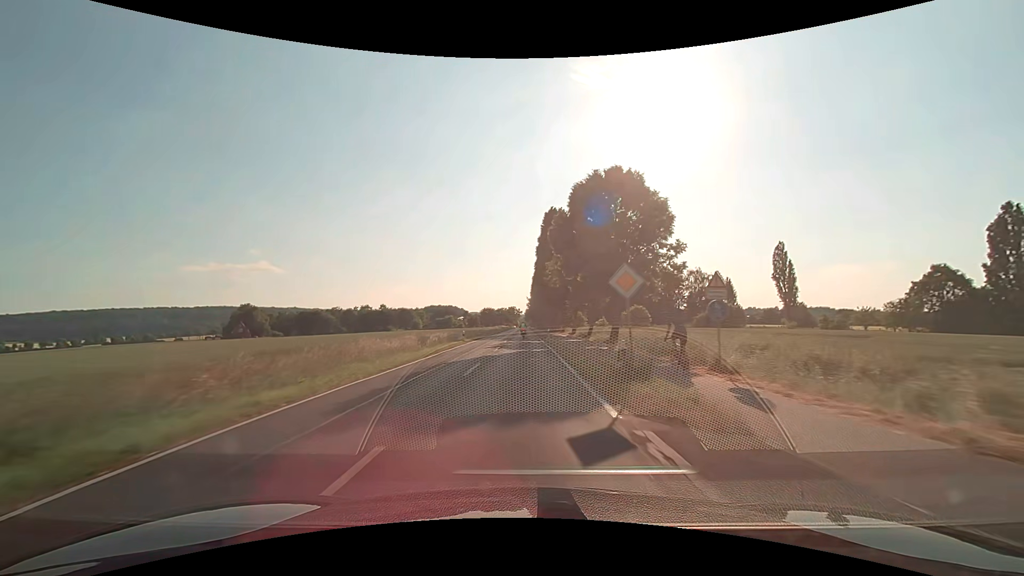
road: secondary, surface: asphalt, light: Day
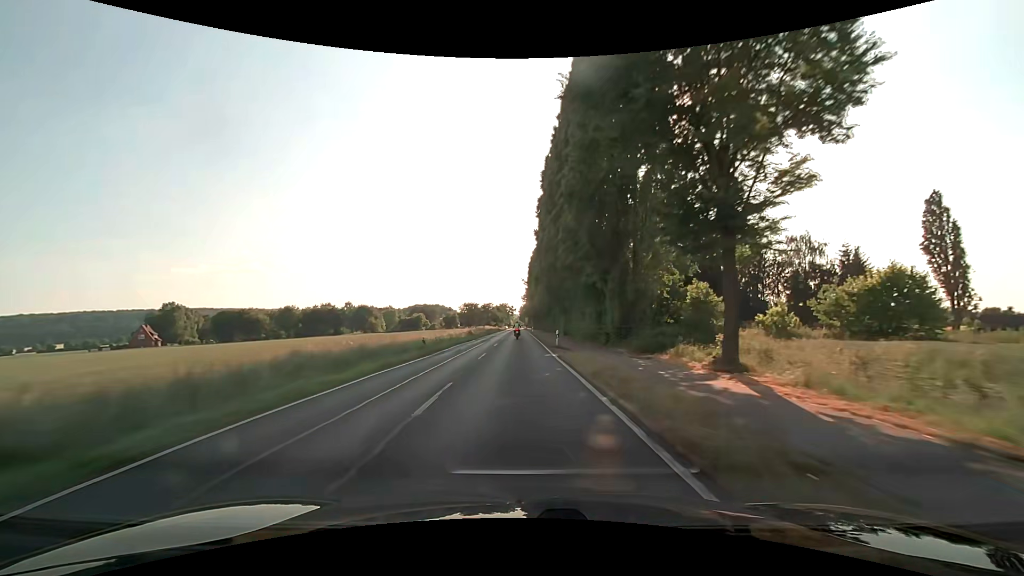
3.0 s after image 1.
(+0.1, +65.9) m; +1°
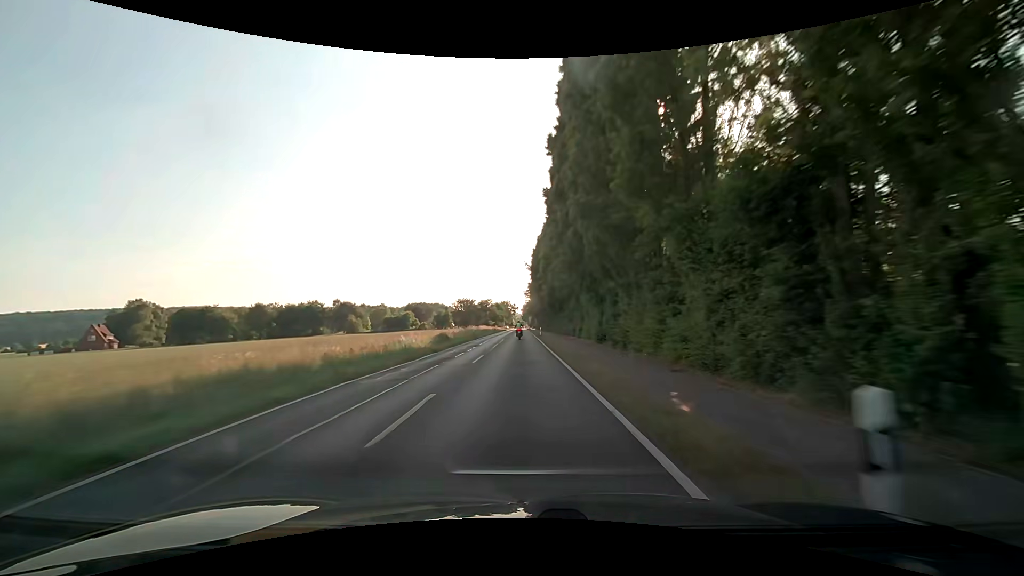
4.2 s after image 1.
(-0.3, +25.8) m; -1°
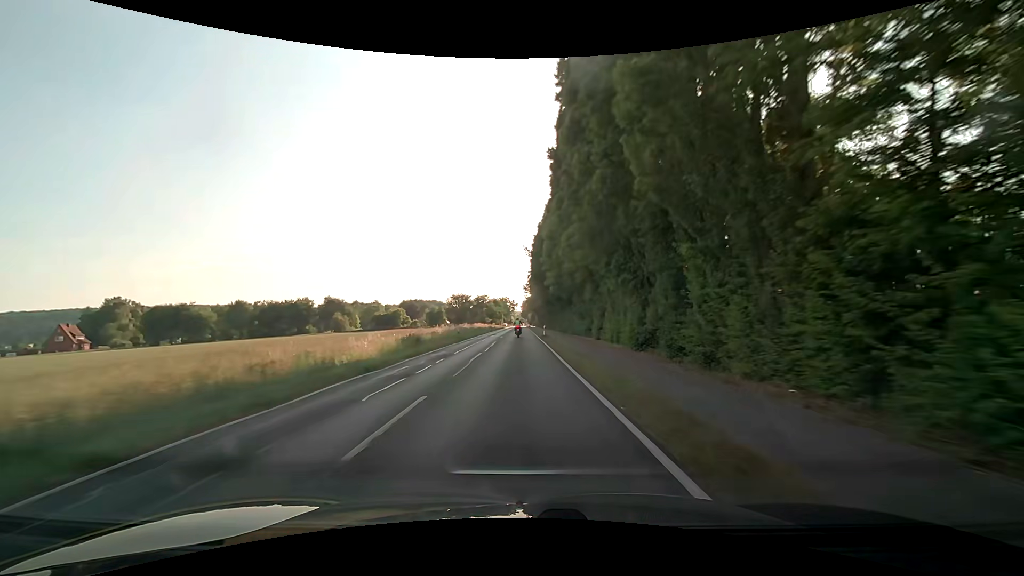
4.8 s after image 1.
(0.0, +12.4) m; 0°
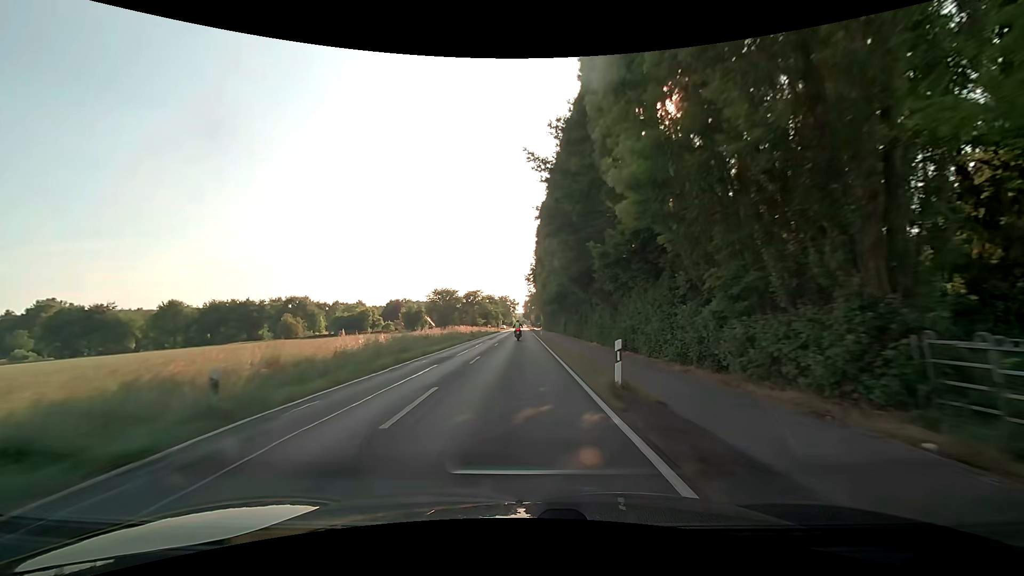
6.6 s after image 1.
(0.0, +34.4) m; 0°
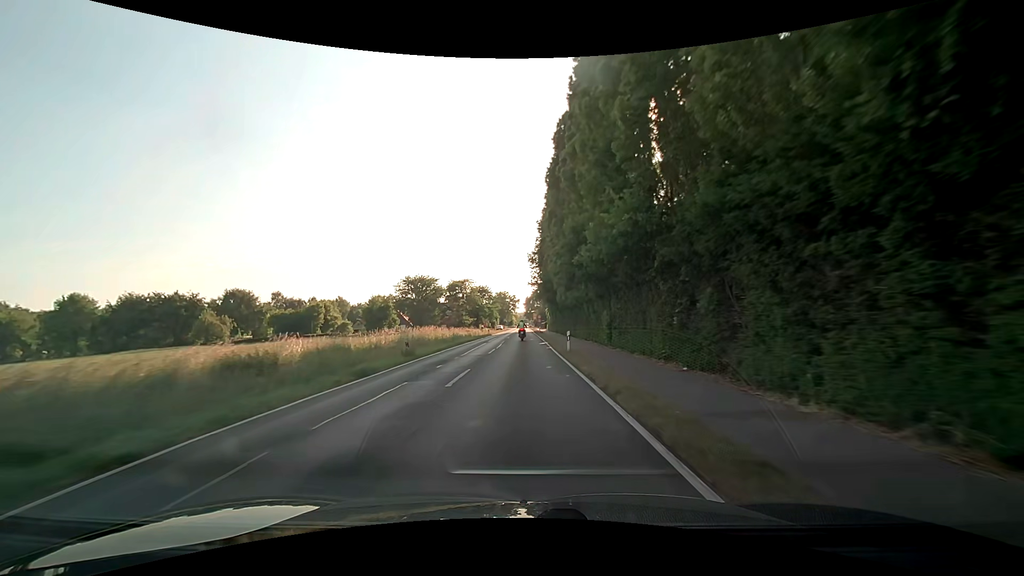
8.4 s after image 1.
(-0.2, +31.5) m; 0°
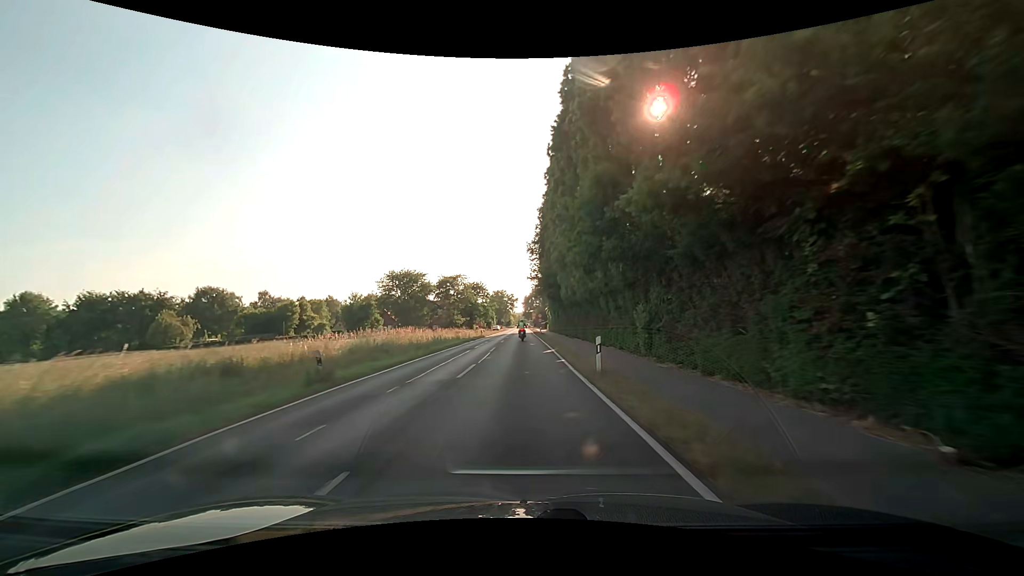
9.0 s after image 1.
(0.0, +10.0) m; 0°
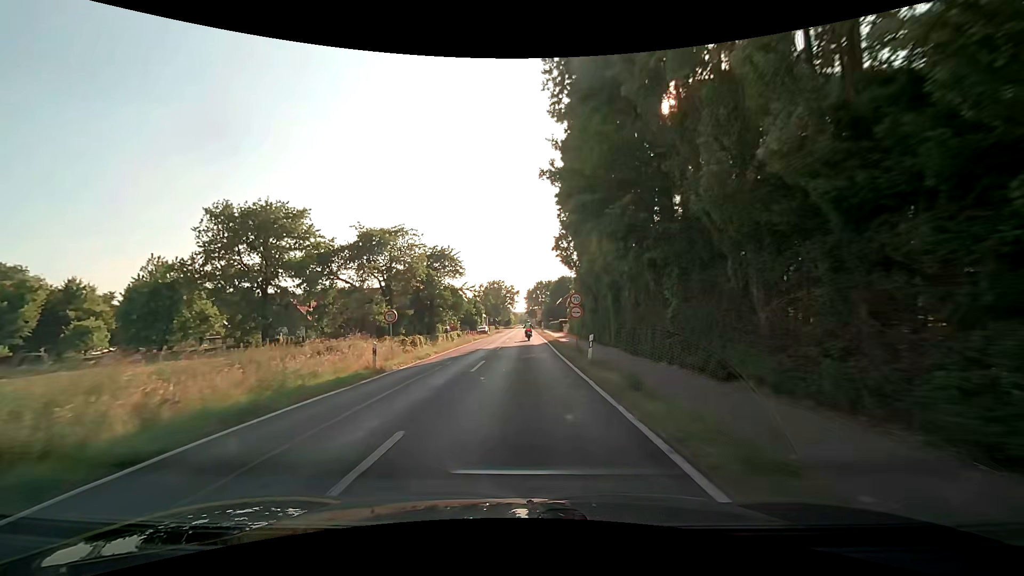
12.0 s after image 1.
(0.0, +46.2) m; 0°
(0, +10) (0, +20) (0, +30) (0, +40) (0, +50) (0, +60) (0, +70) (0, +80) (0, +90) (0, +100) m
